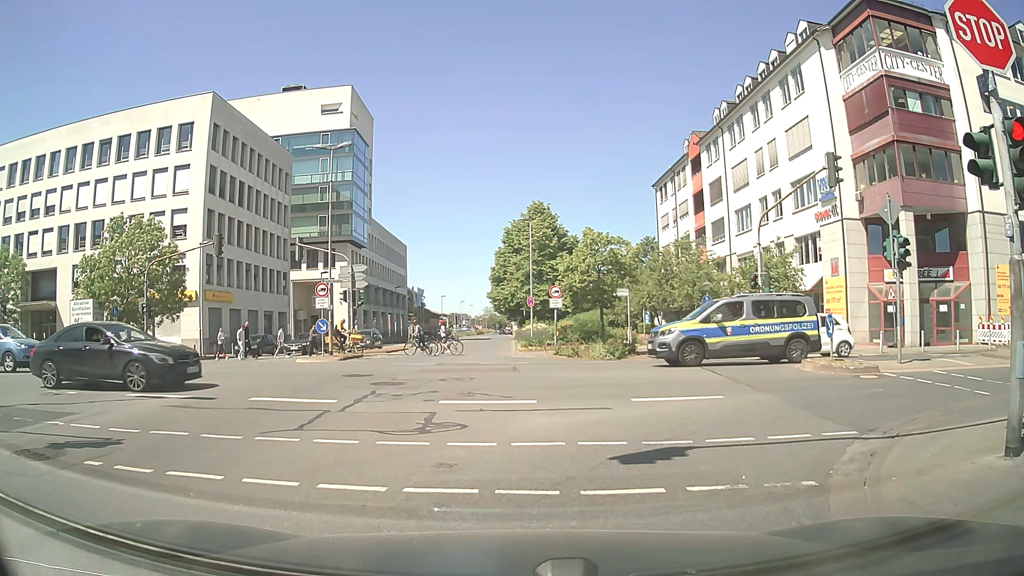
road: secondary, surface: asphalt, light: Day
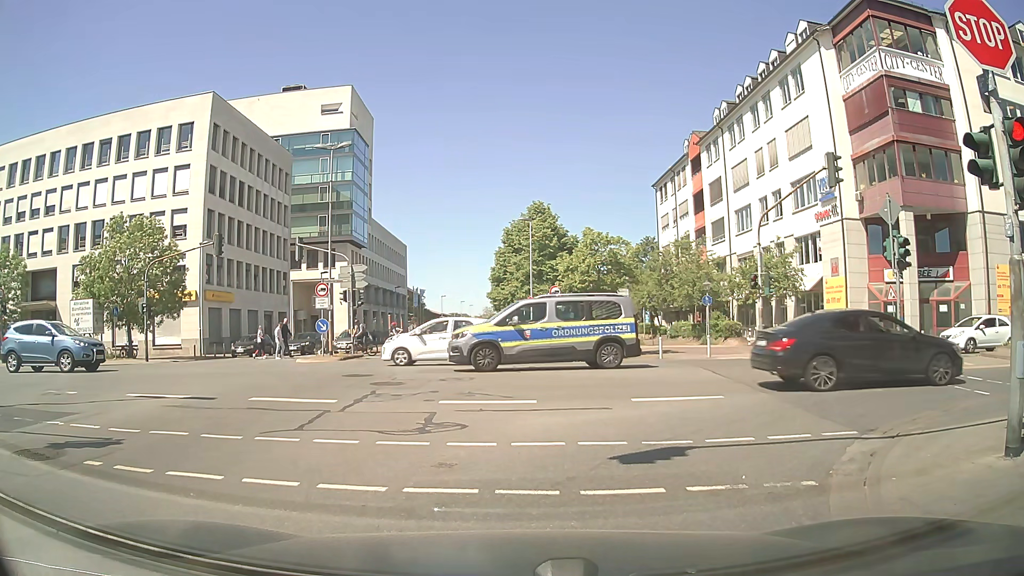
(0.0, 0.0) m; 0°
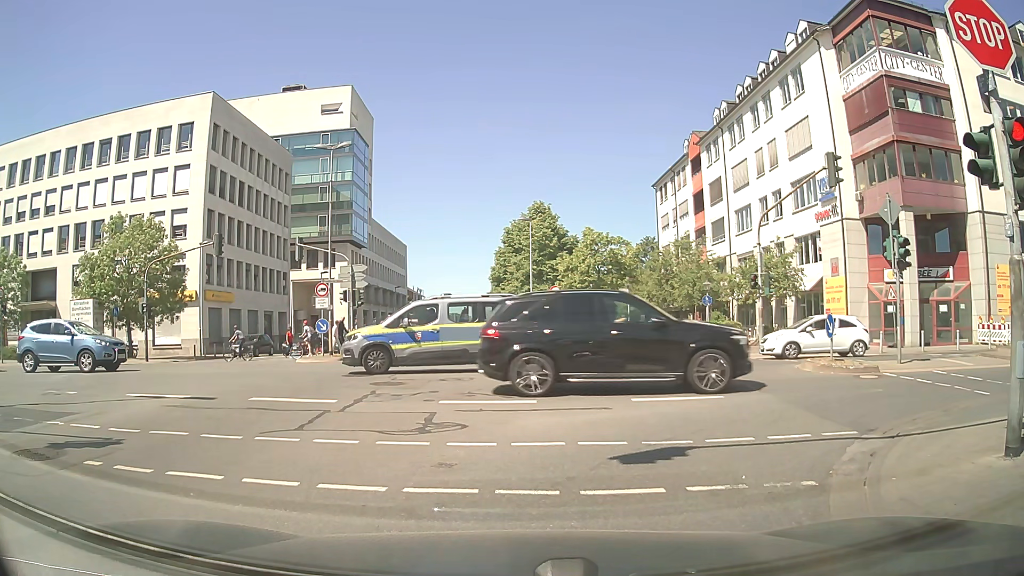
(0.0, 0.0) m; 0°
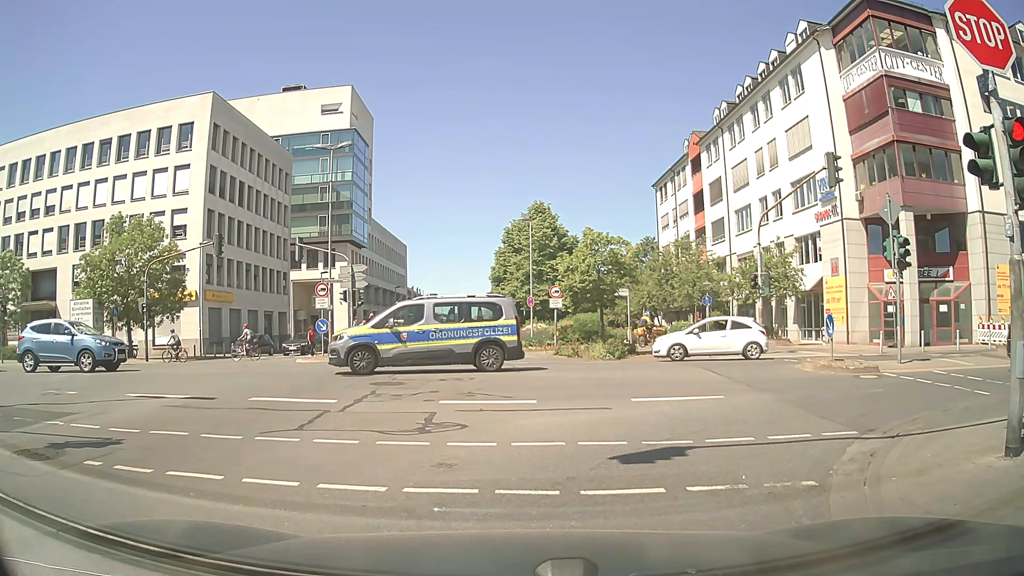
(0.0, 0.0) m; 0°
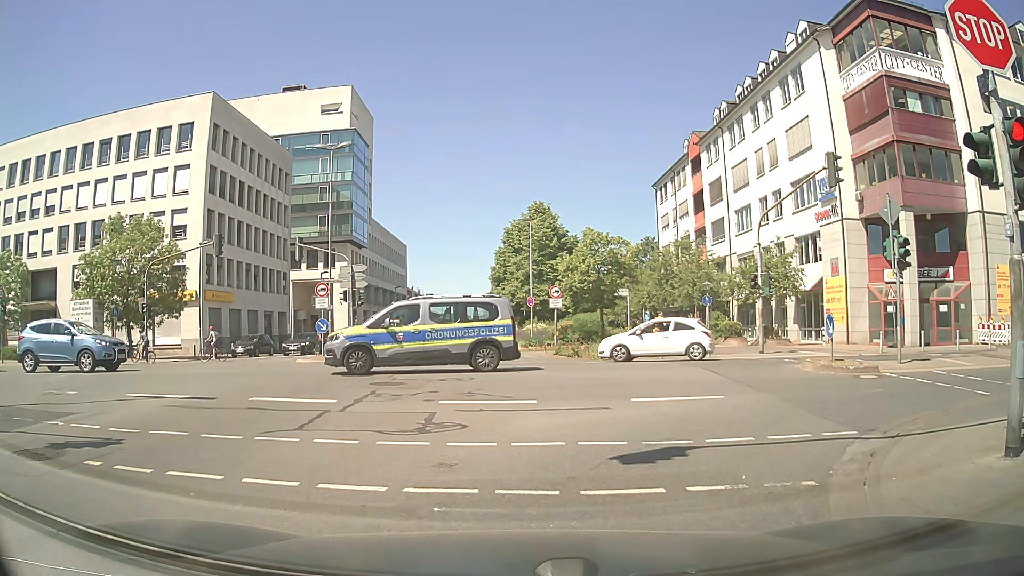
(0.0, 0.0) m; 0°
